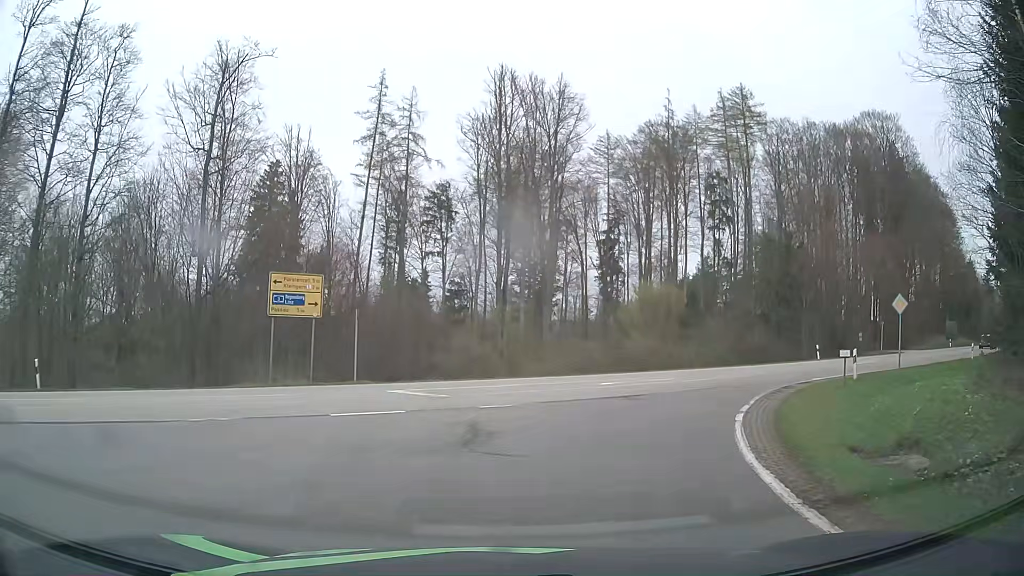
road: tertiary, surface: asphalt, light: Day
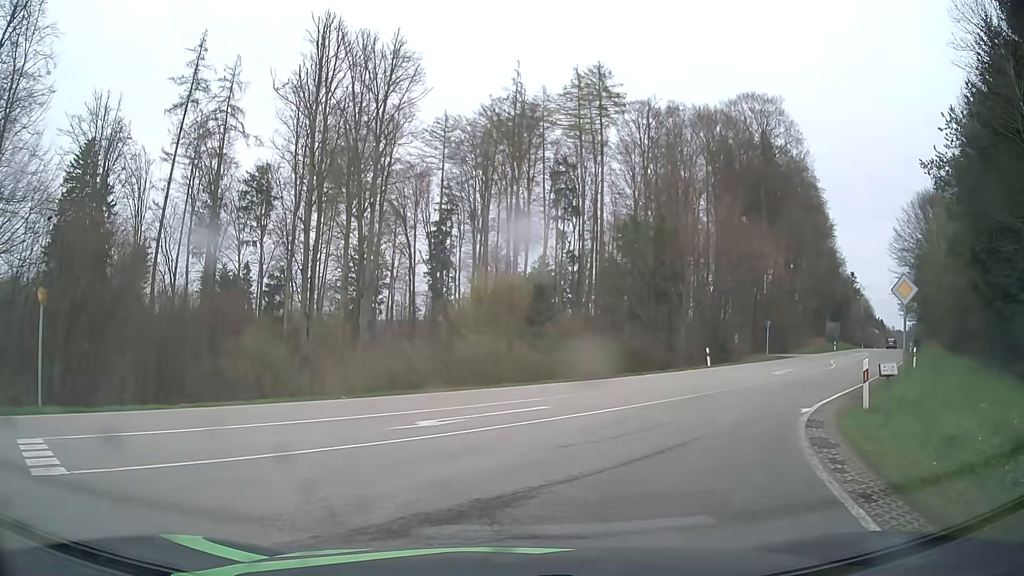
(+1.2, +9.8) m; +14°
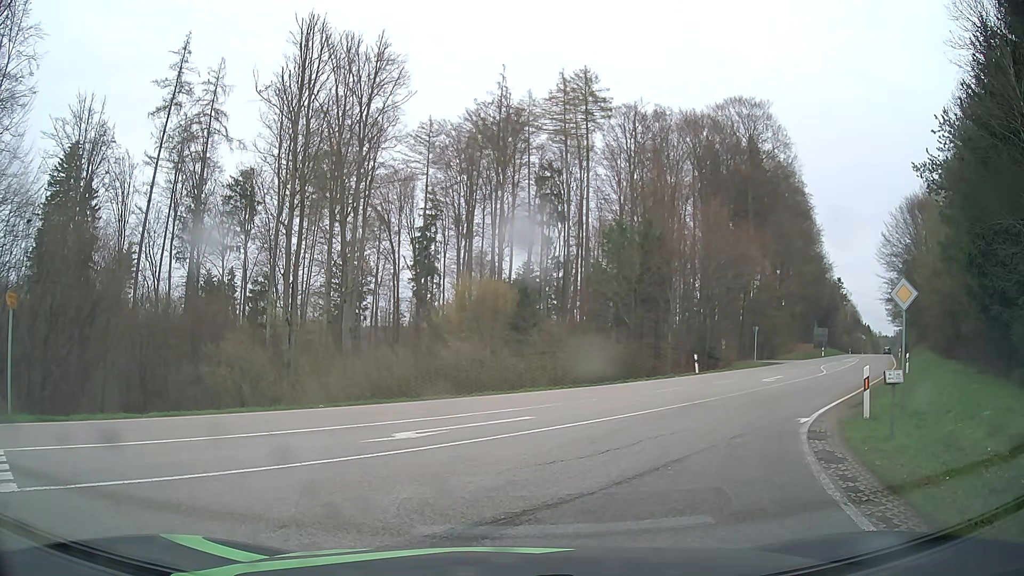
(0.0, +0.7) m; 0°
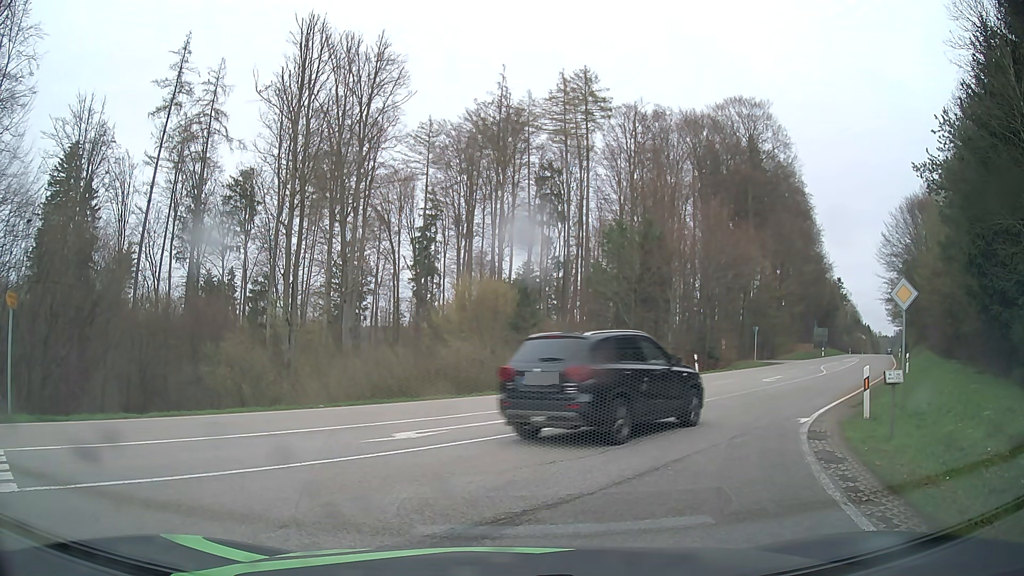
(0.0, 0.0) m; 0°
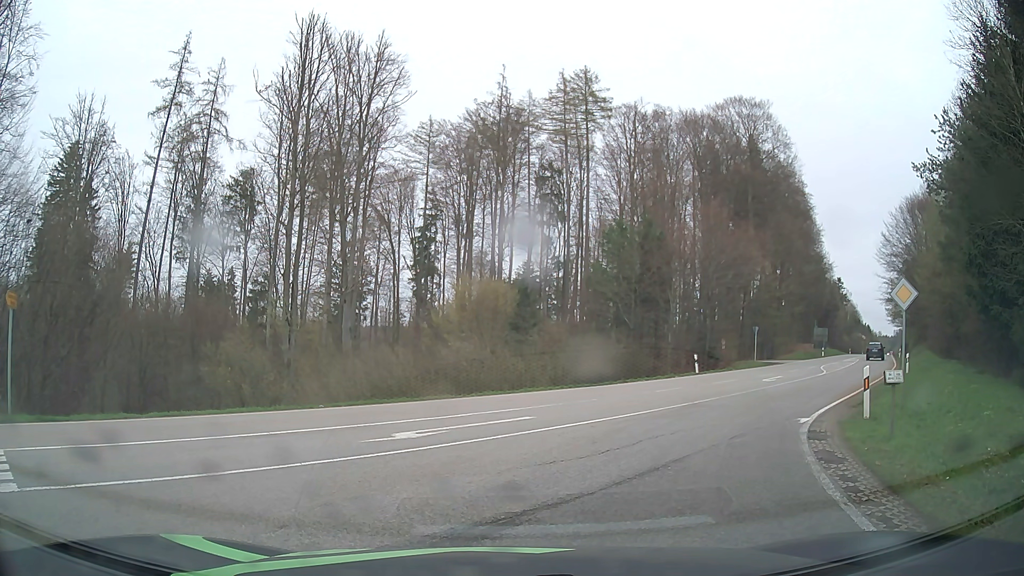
(0.0, 0.0) m; 0°
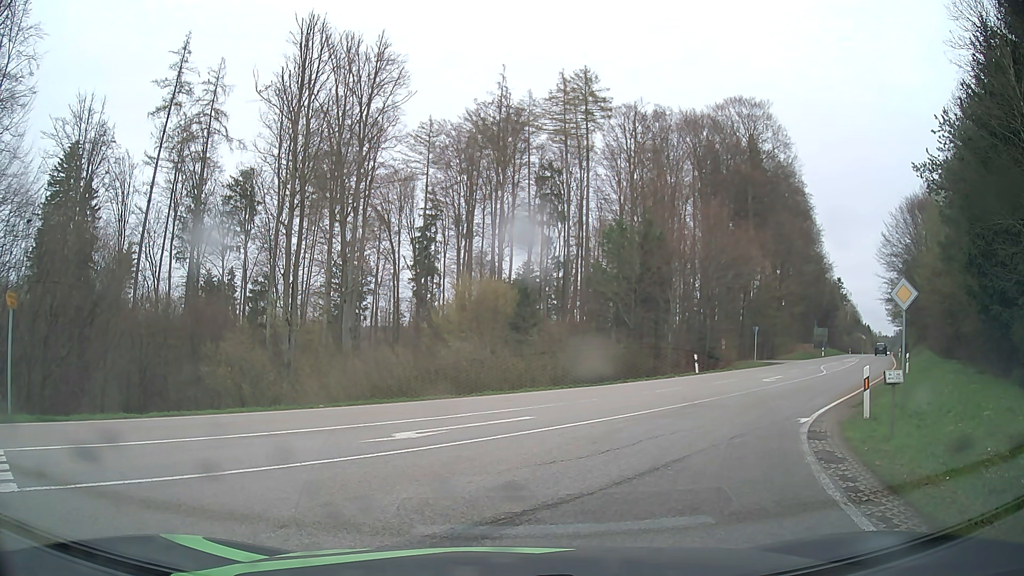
(0.0, 0.0) m; 0°
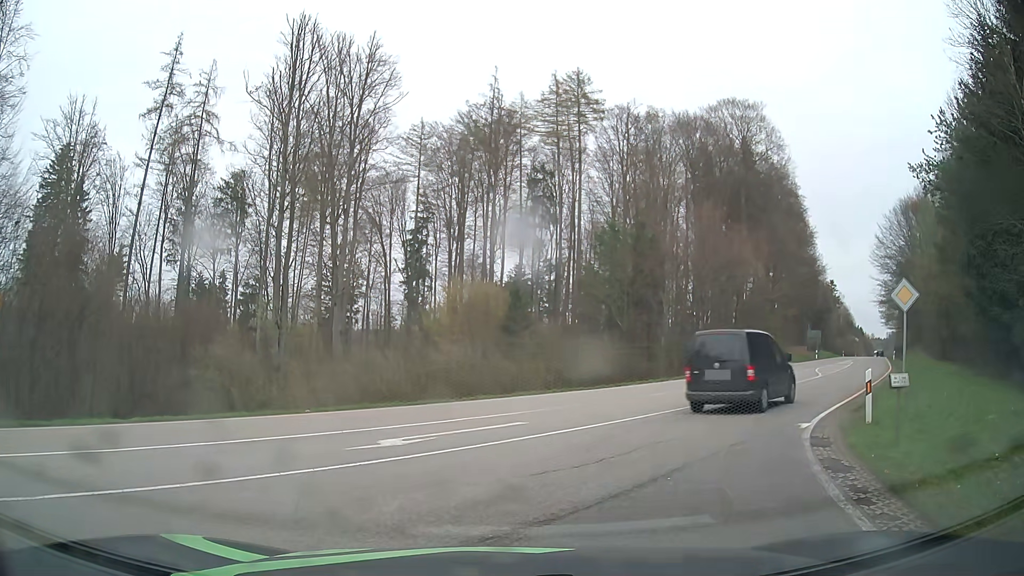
(0.0, +0.4) m; 0°
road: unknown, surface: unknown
